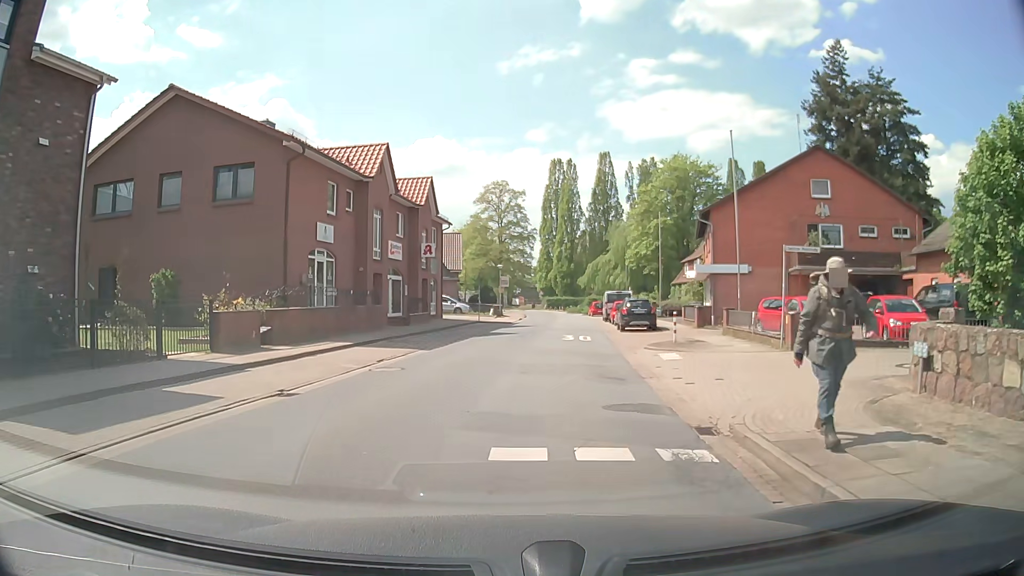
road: tertiary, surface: asphalt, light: Day
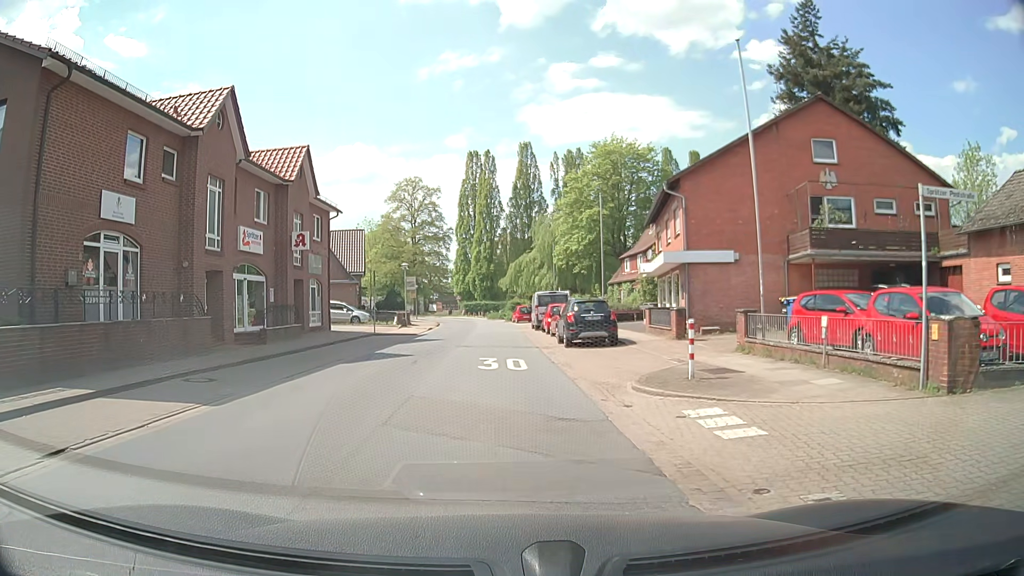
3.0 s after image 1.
(+0.5, +10.1) m; +6°
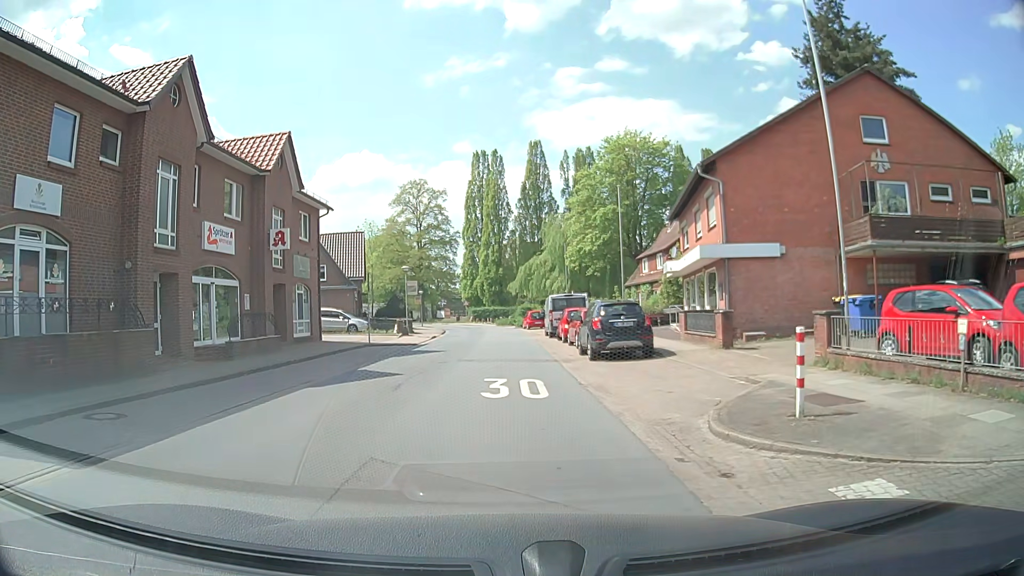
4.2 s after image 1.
(-0.1, +4.2) m; -1°
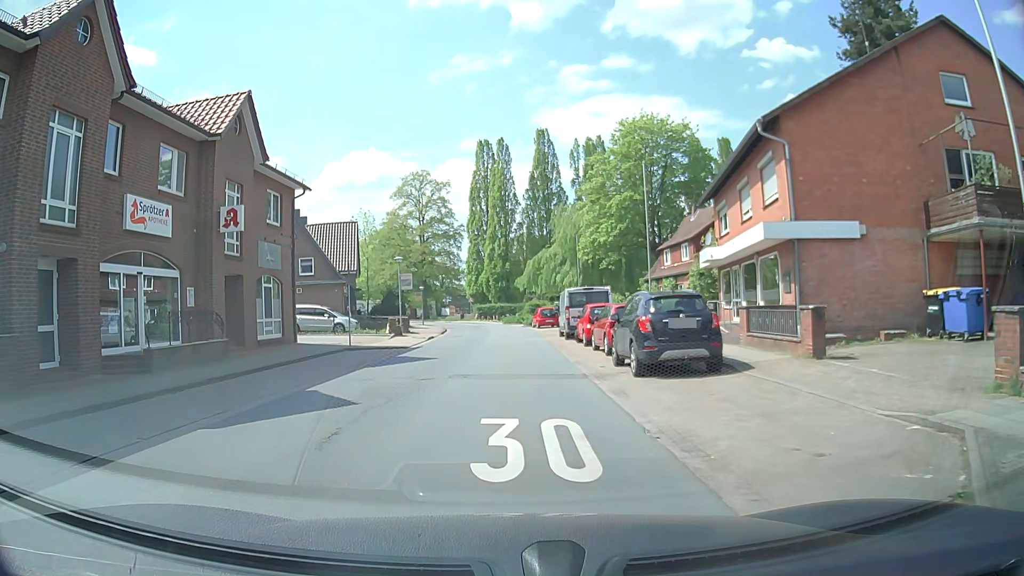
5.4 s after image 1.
(-0.1, +5.6) m; -3°
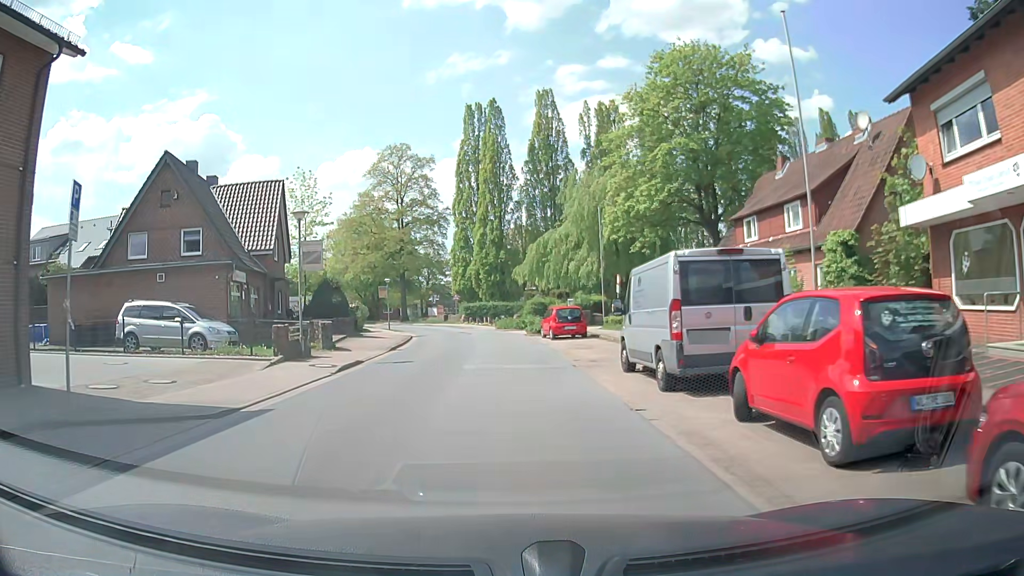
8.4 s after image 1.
(+0.4, +18.7) m; +2°
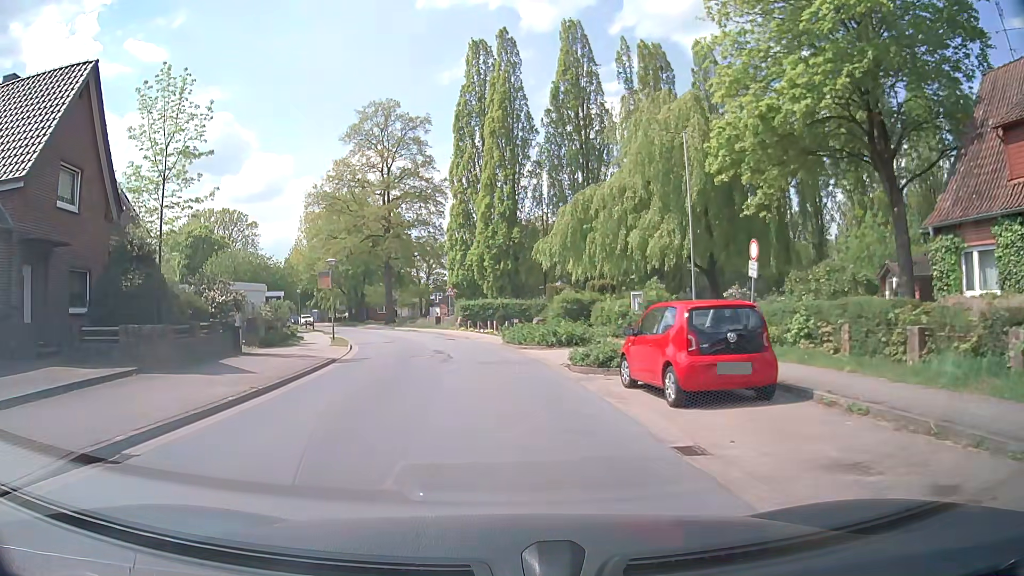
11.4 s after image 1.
(-0.1, +20.8) m; -1°
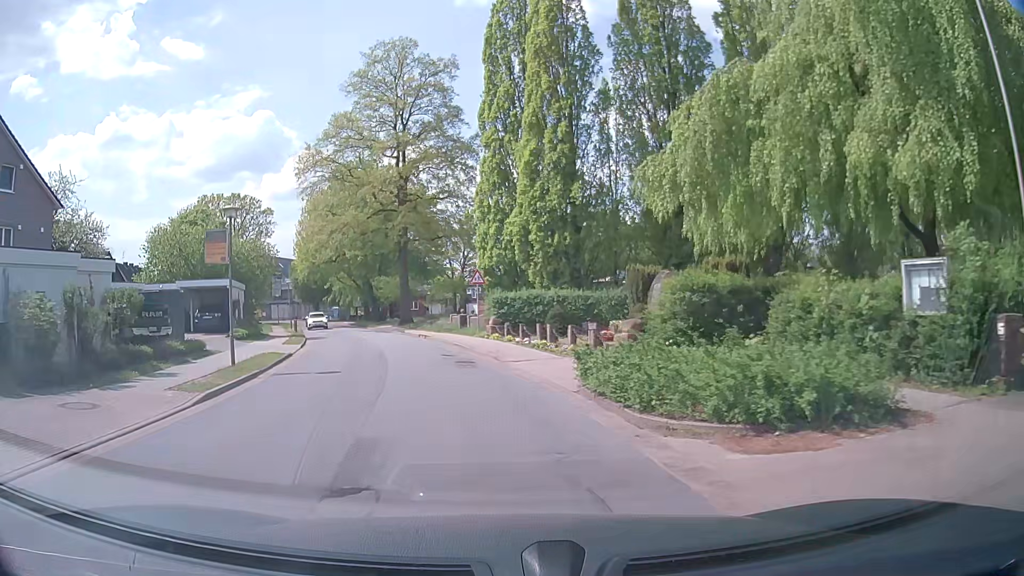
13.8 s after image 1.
(-0.4, +17.3) m; -3°
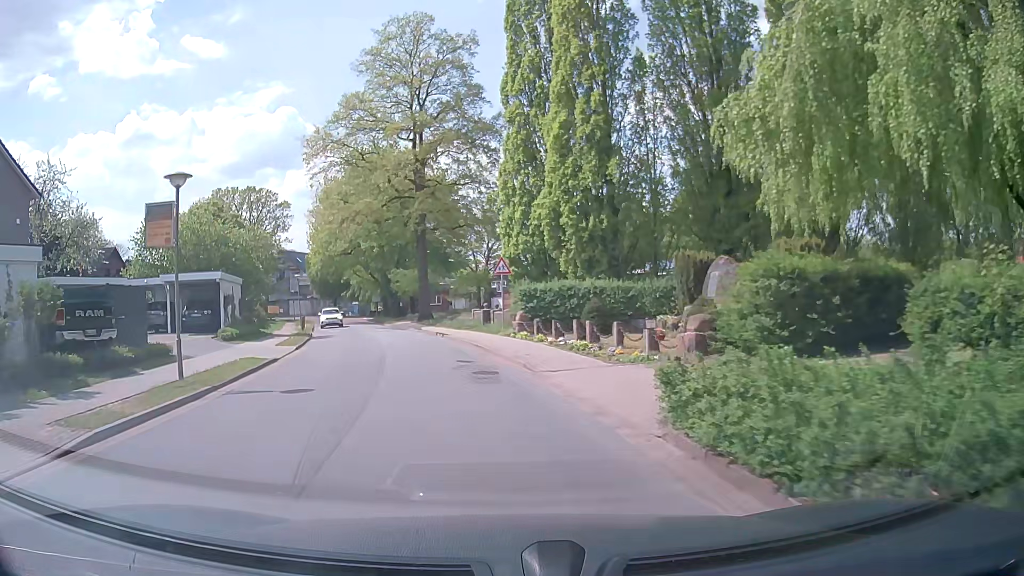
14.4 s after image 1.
(-0.1, +4.4) m; -1°
